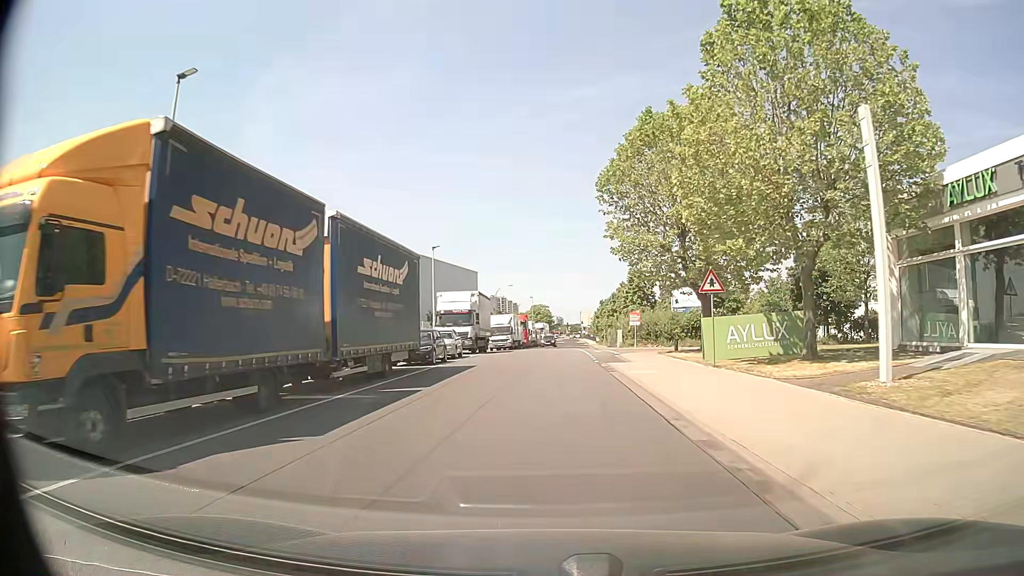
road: unclassified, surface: asphalt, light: Day
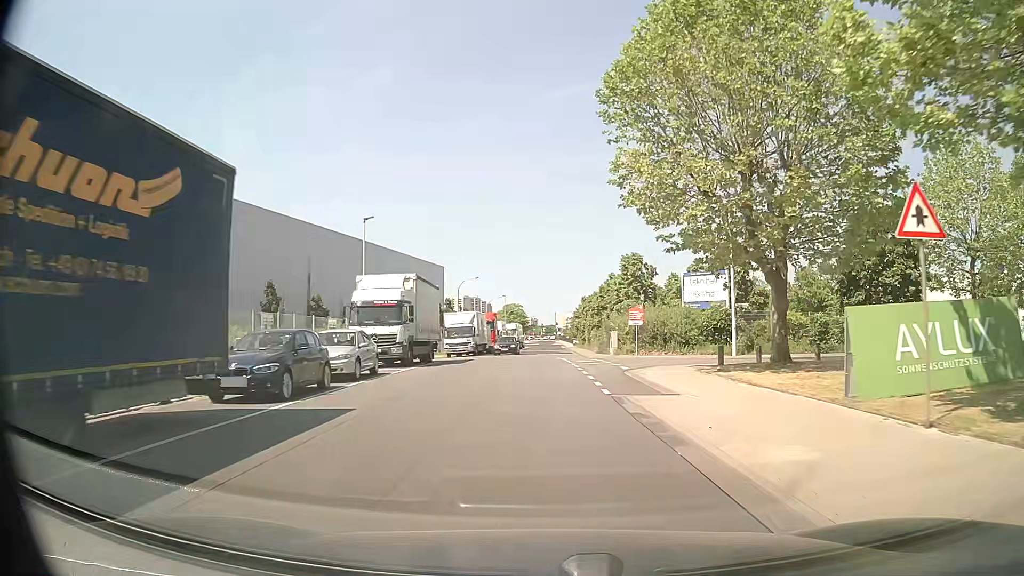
(+0.2, +13.4) m; +2°
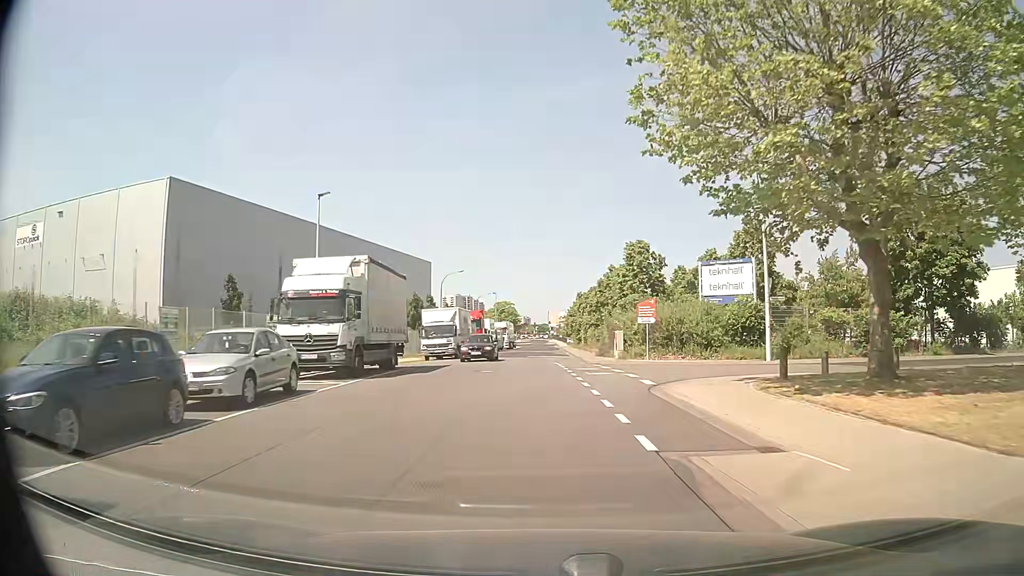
(+0.1, +6.7) m; +1°
